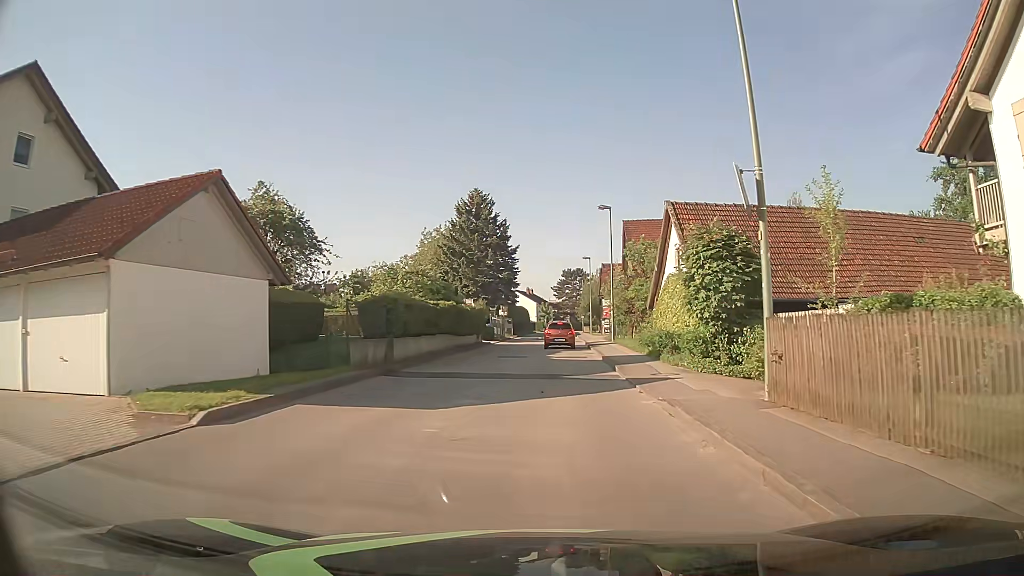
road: unclassified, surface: asphalt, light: Day
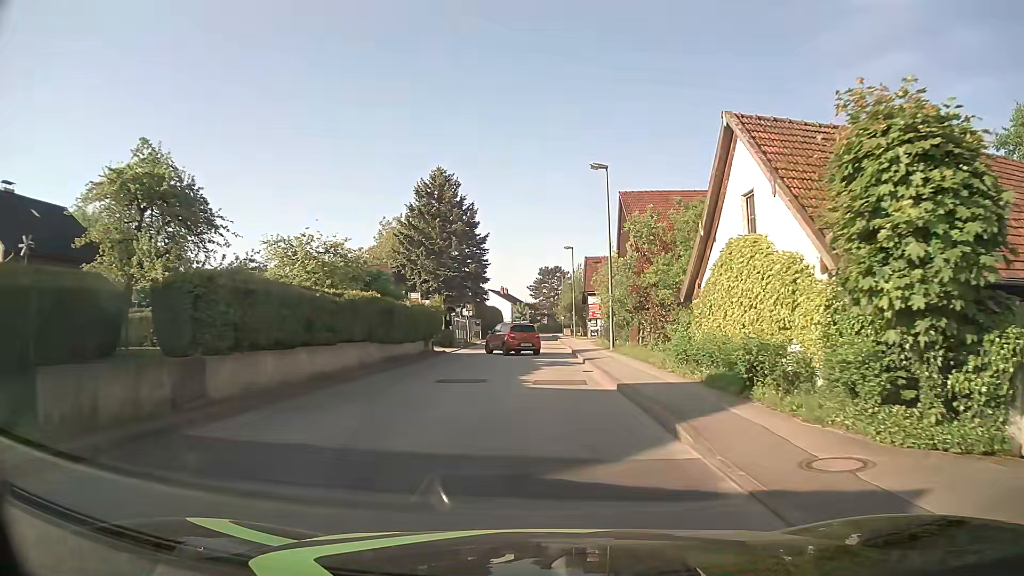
(+0.2, +10.9) m; +1°
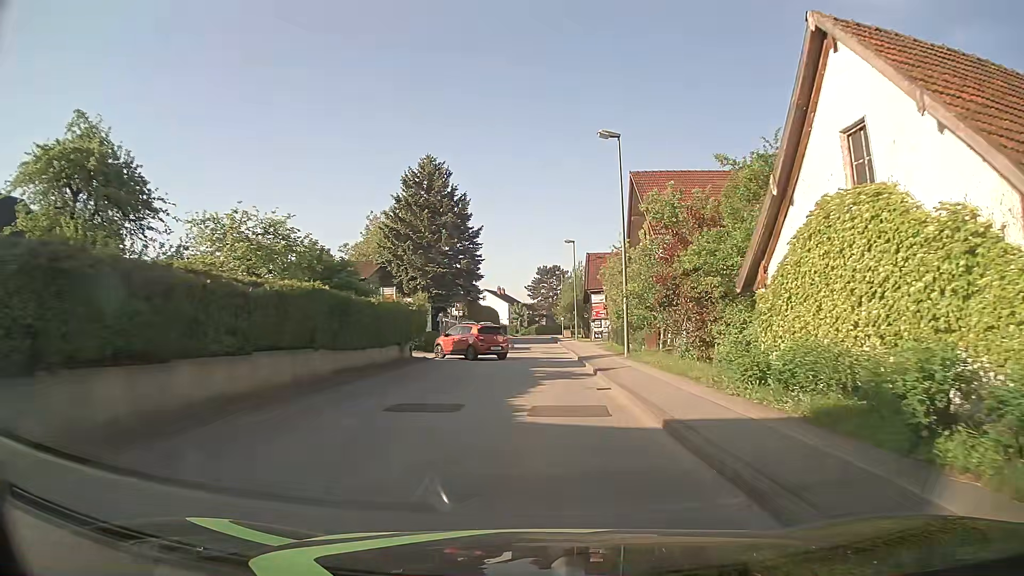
(+0.1, +5.2) m; +1°
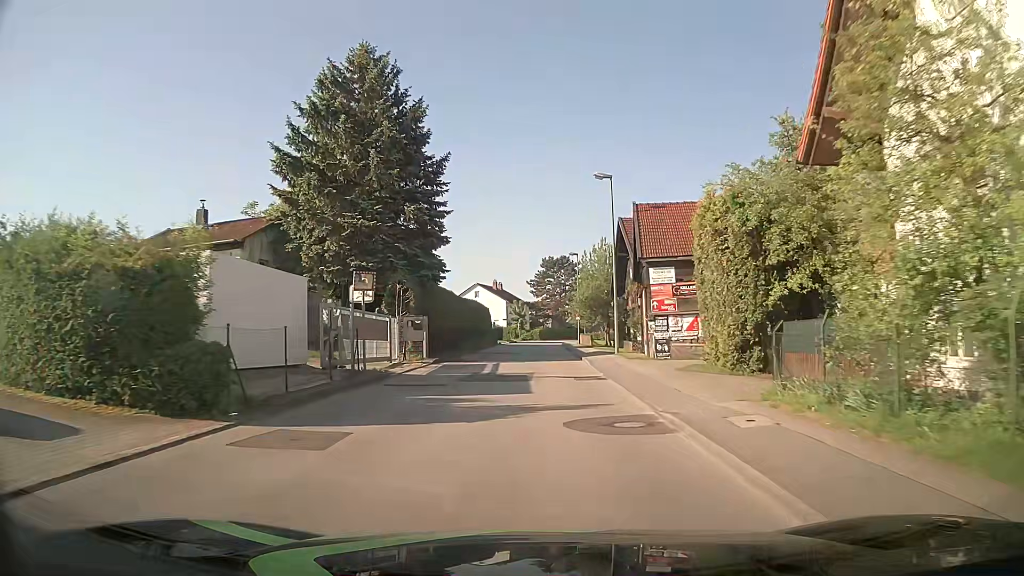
(-0.2, +25.1) m; 0°
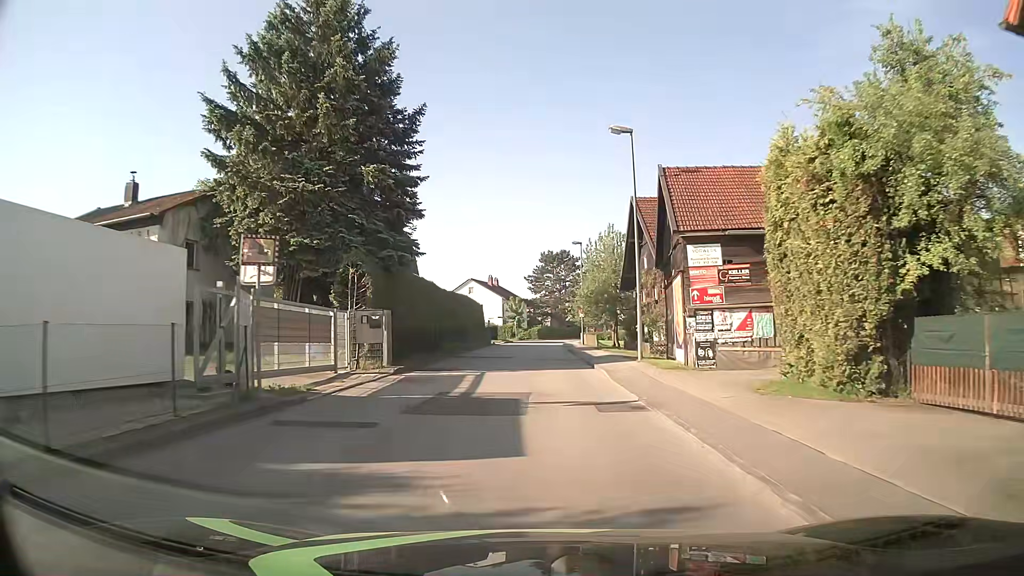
(-0.1, +7.2) m; 0°
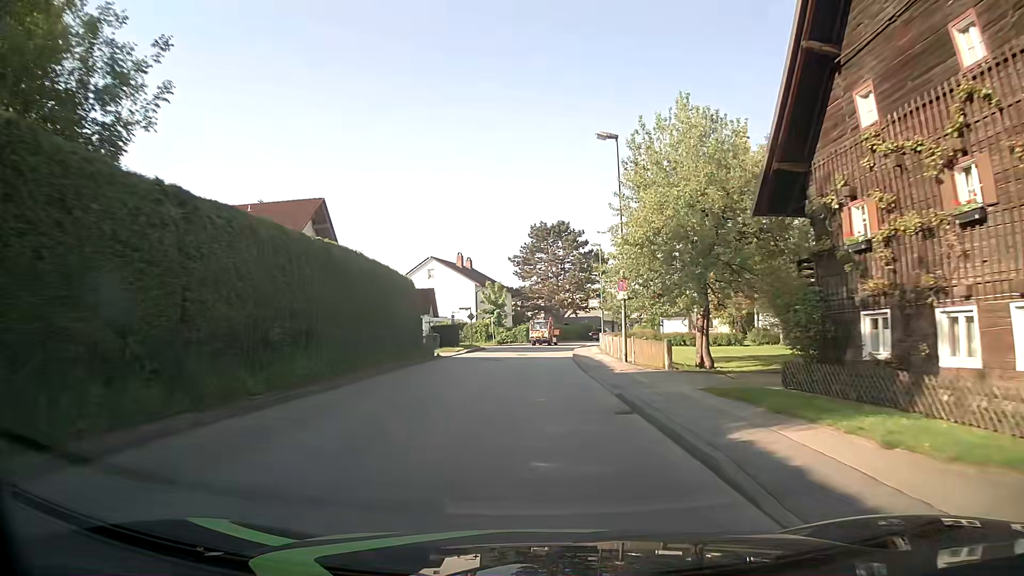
(+0.3, +30.1) m; +1°
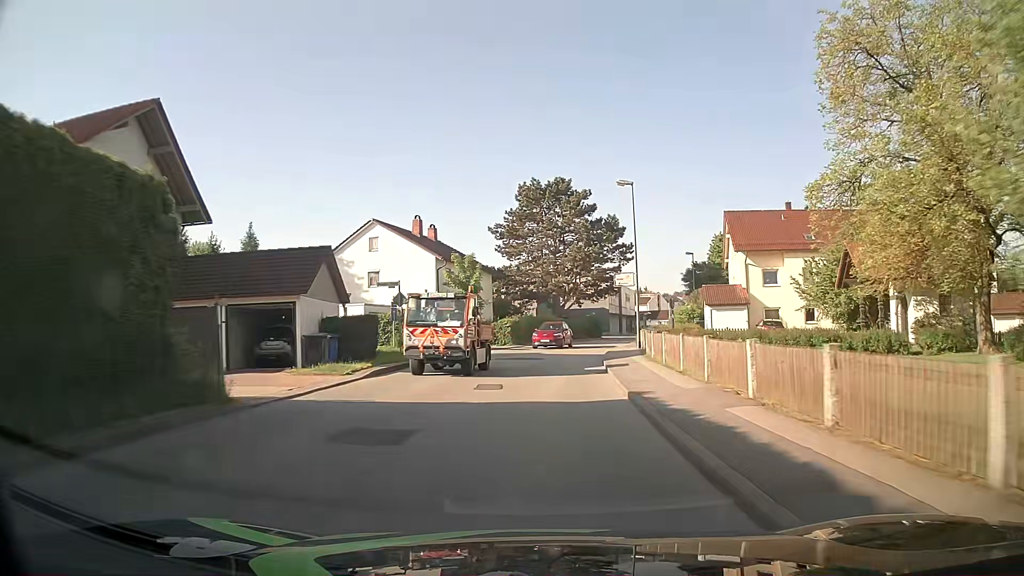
(-0.2, +22.2) m; 0°
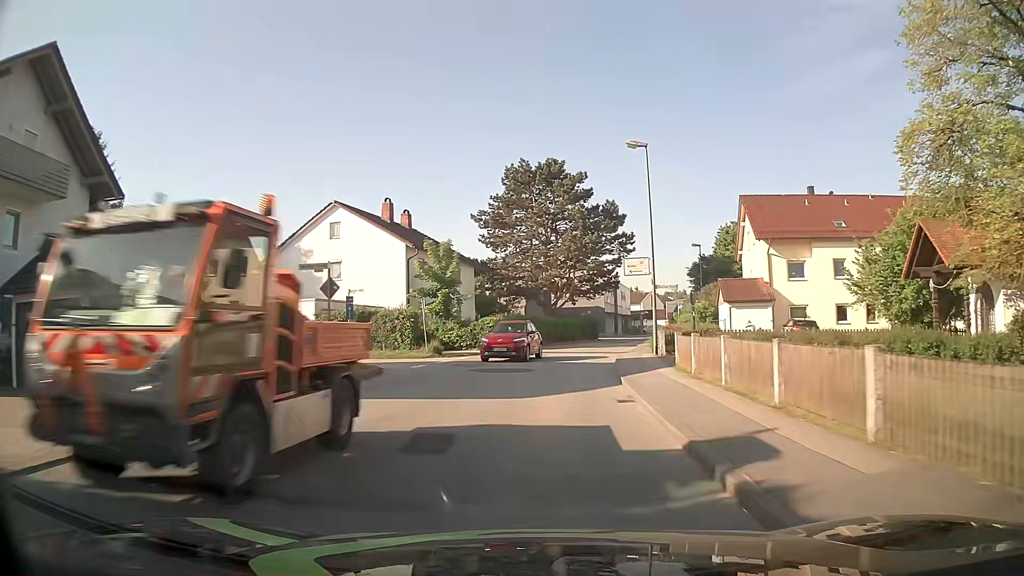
(+0.1, +7.2) m; +1°
